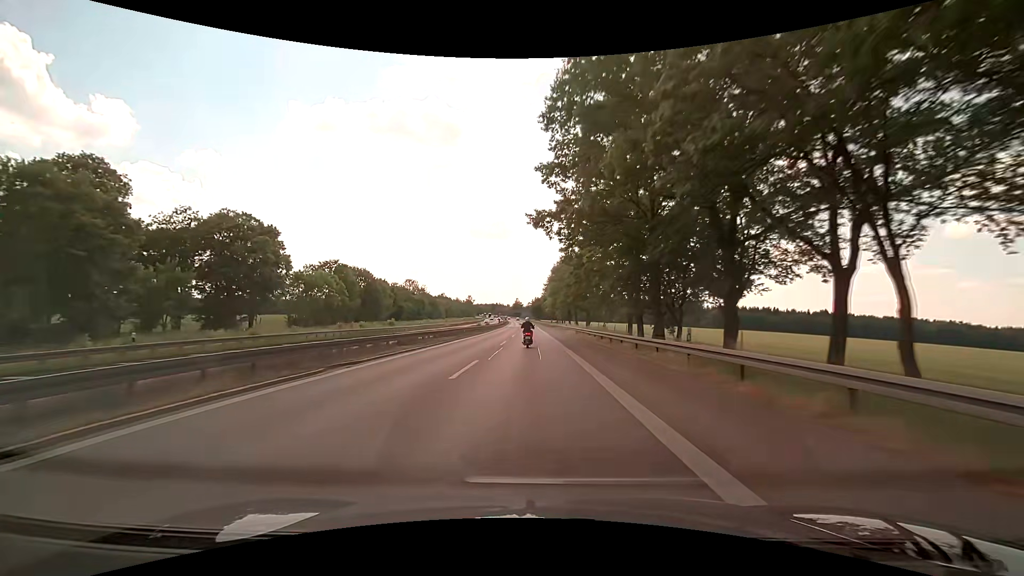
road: motorway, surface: asphalt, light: Day
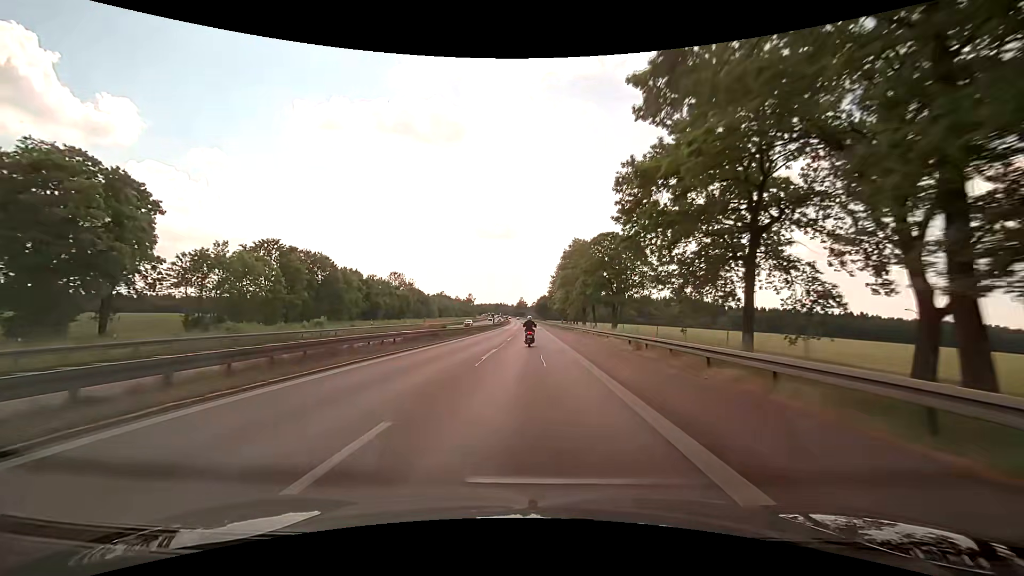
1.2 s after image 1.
(-0.2, +29.3) m; -1°
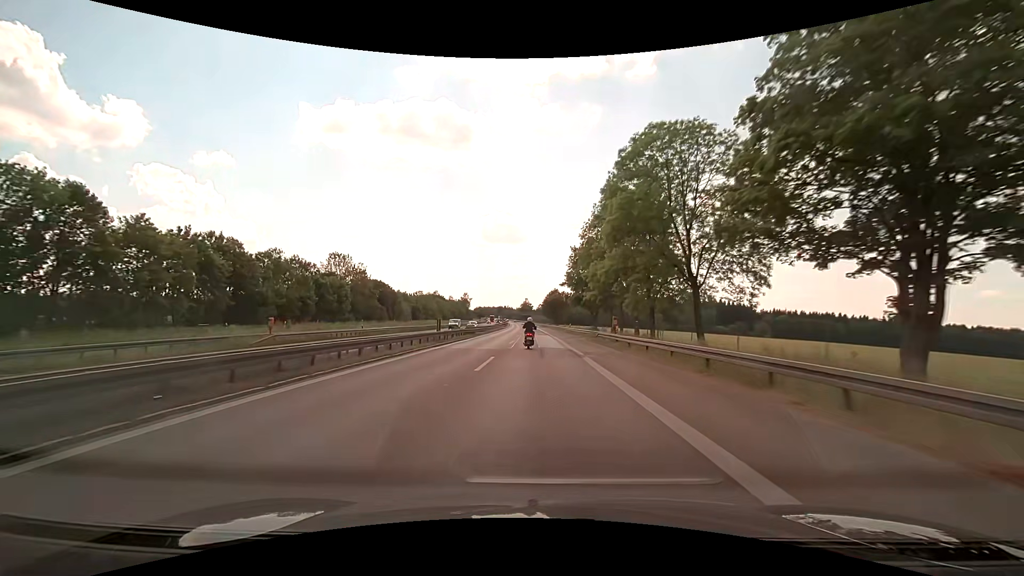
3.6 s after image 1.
(-0.4, +57.8) m; -1°
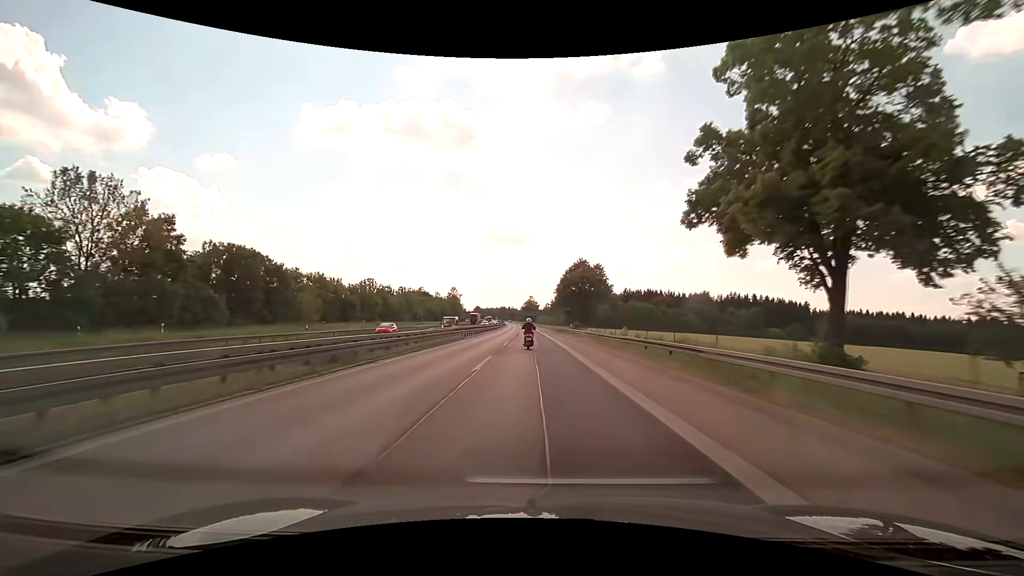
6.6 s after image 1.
(-0.5, +71.1) m; -1°
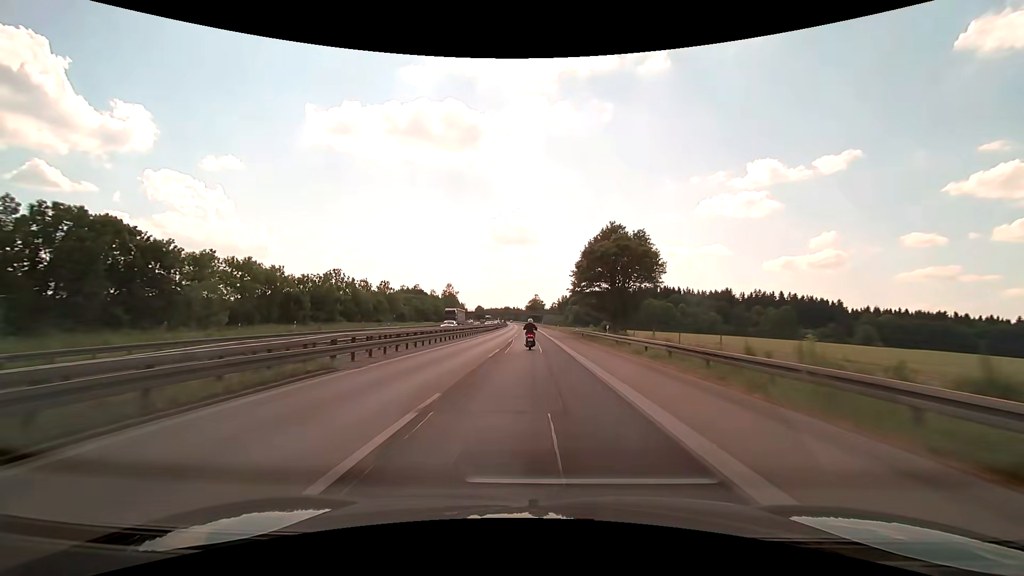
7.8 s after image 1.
(-0.2, +28.1) m; -1°
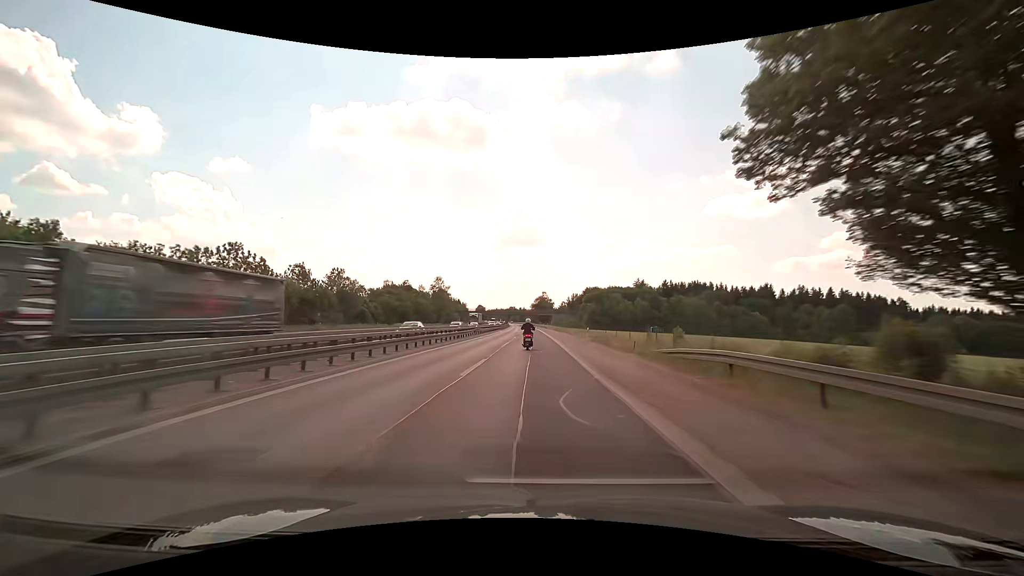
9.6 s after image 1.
(-0.2, +41.9) m; -1°
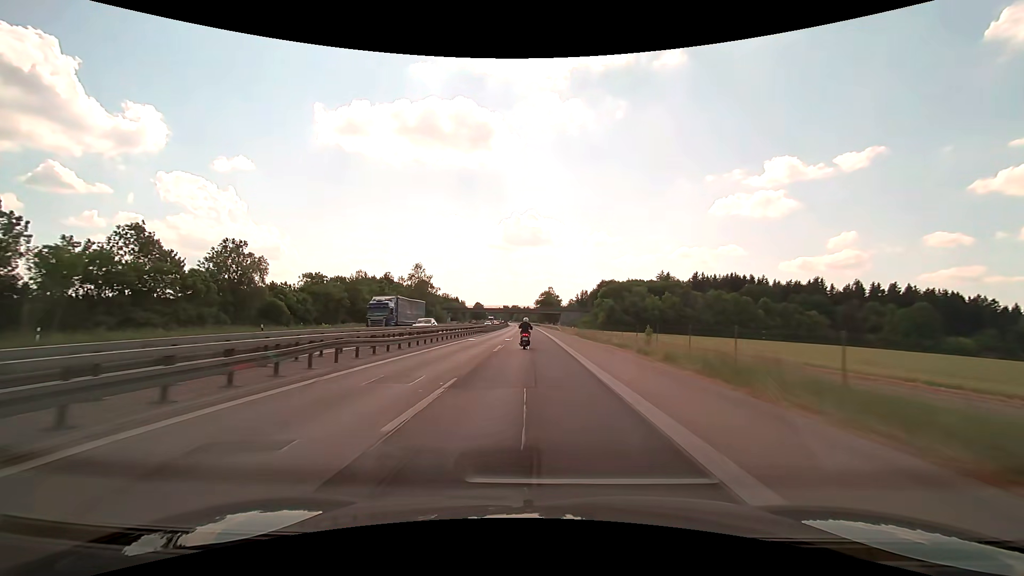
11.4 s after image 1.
(-0.1, +41.6) m; 0°
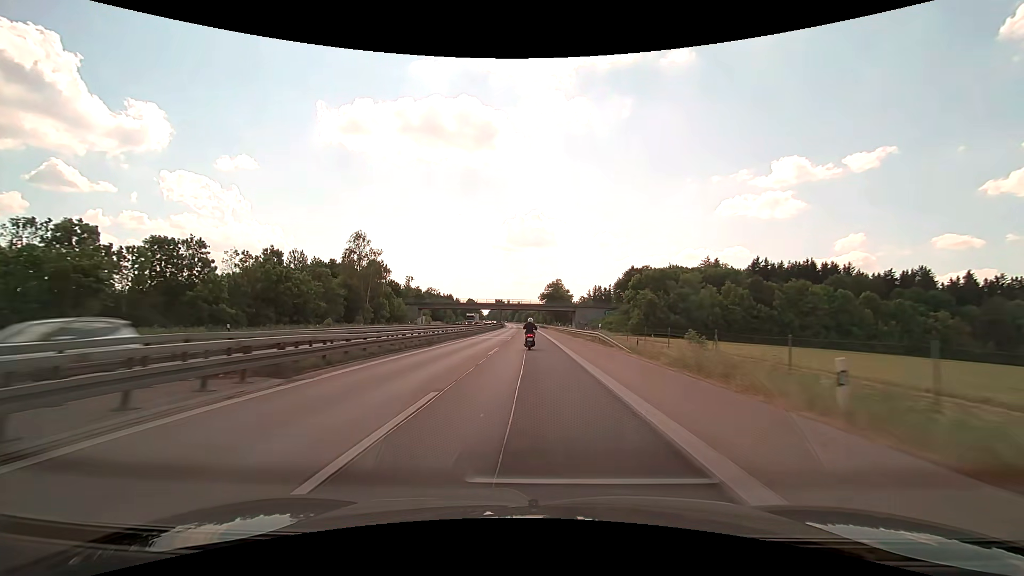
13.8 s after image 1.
(-0.4, +54.8) m; -1°
(0, +10) (0, +20) (0, +30) (0, +40) (0, +50) (0, +60) (-1, +70) (-1, +80) (-1, +90) (-1, +100) m
